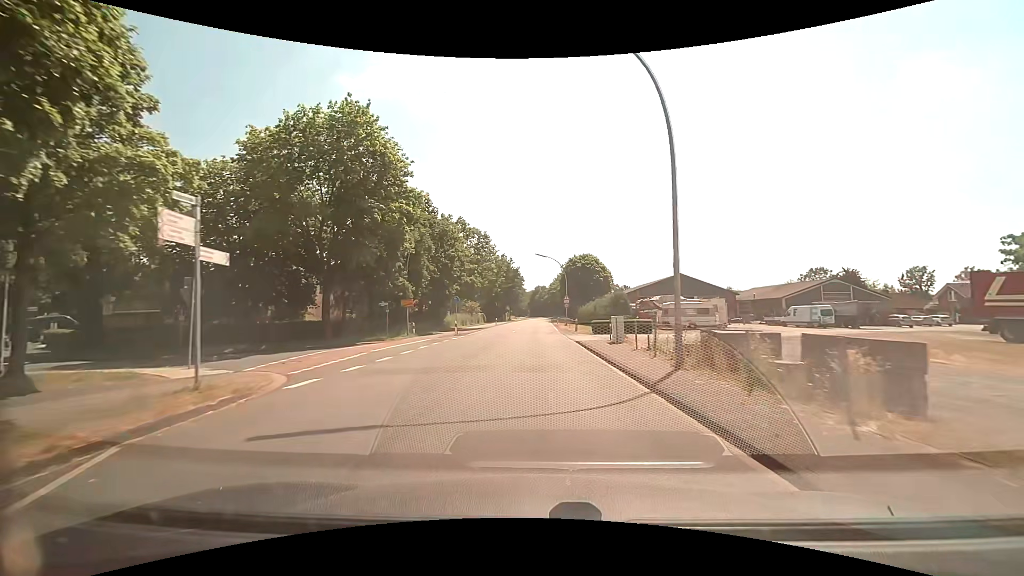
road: secondary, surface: paved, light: Day
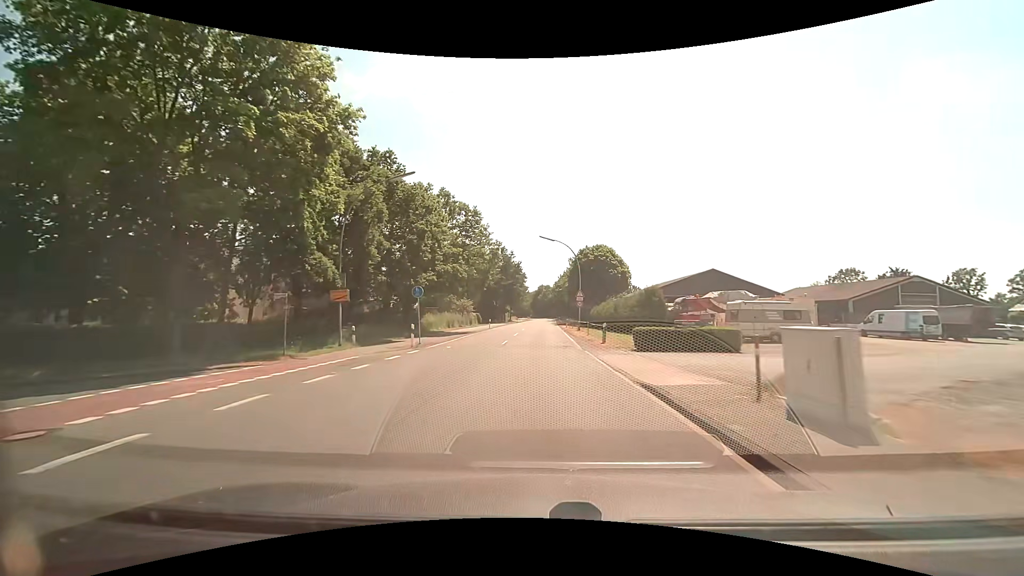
(-0.1, +14.2) m; -1°
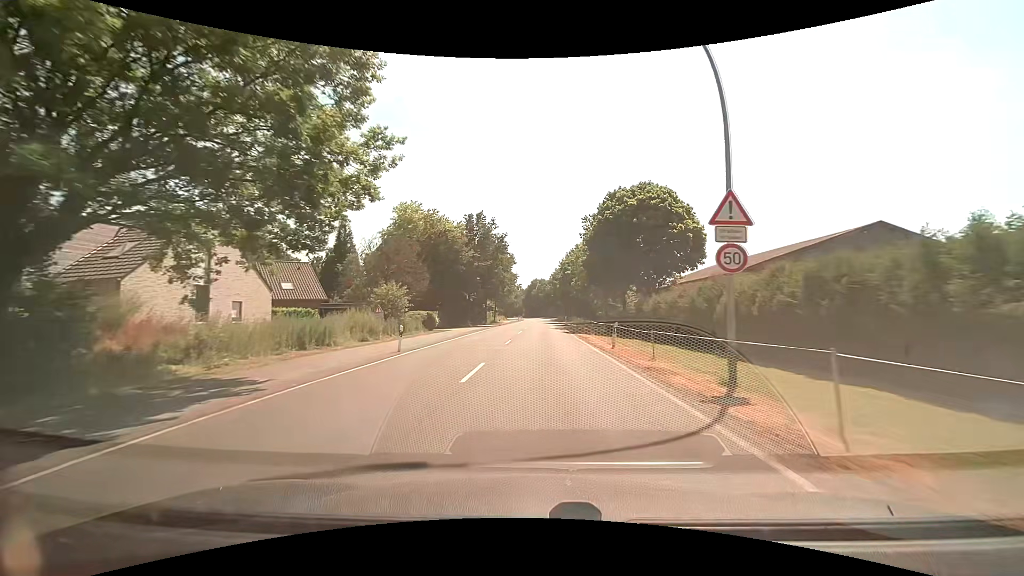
(+0.2, +36.7) m; +1°
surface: asphalt
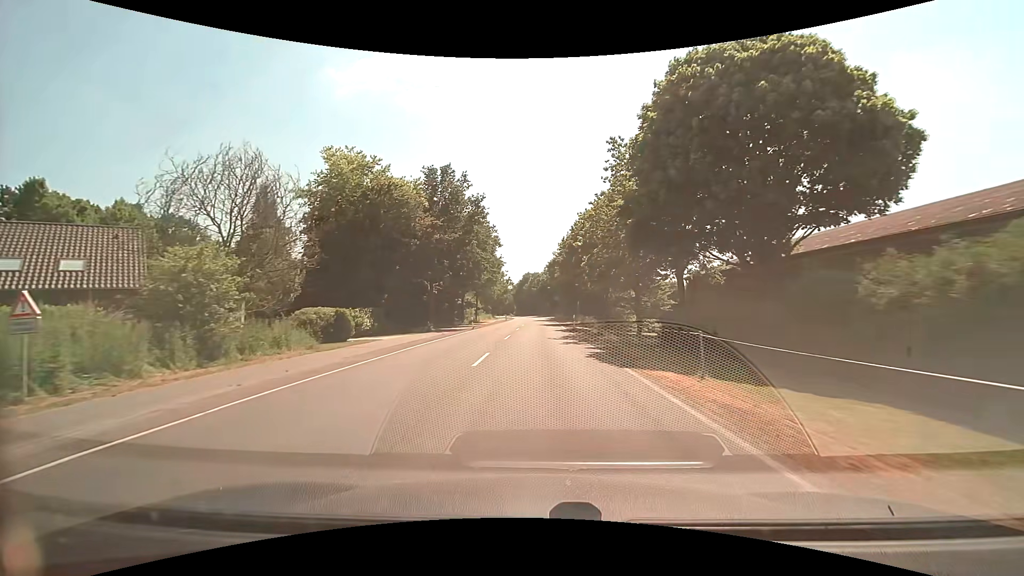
(+0.1, +22.7) m; +1°
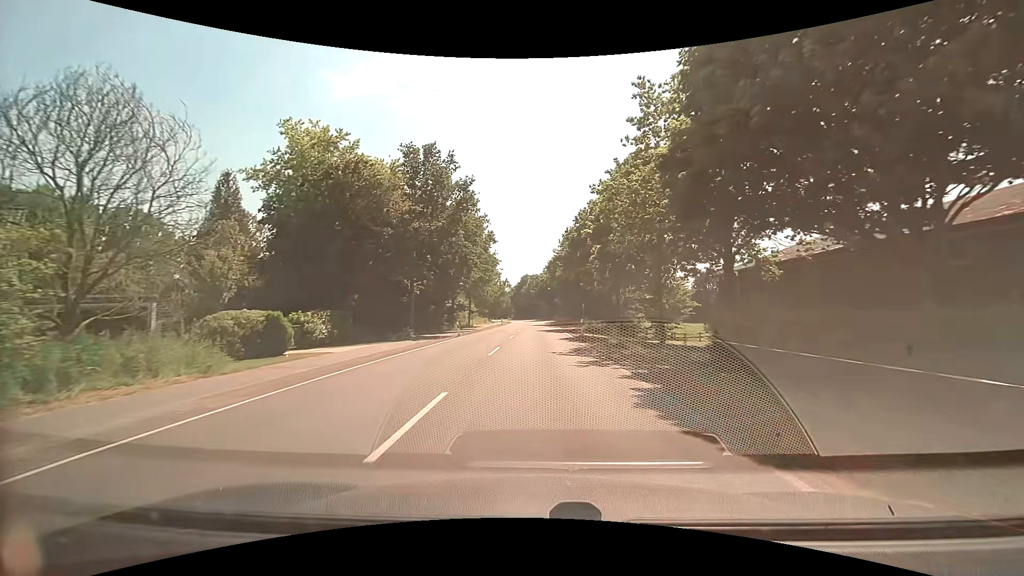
(0.0, +7.7) m; 0°
(0, +10) (0, +20) (0, +30) (0, +40) (0, +50) (0, +60) (0, +70) (0, +80) (0, +90) (0, +100) m
